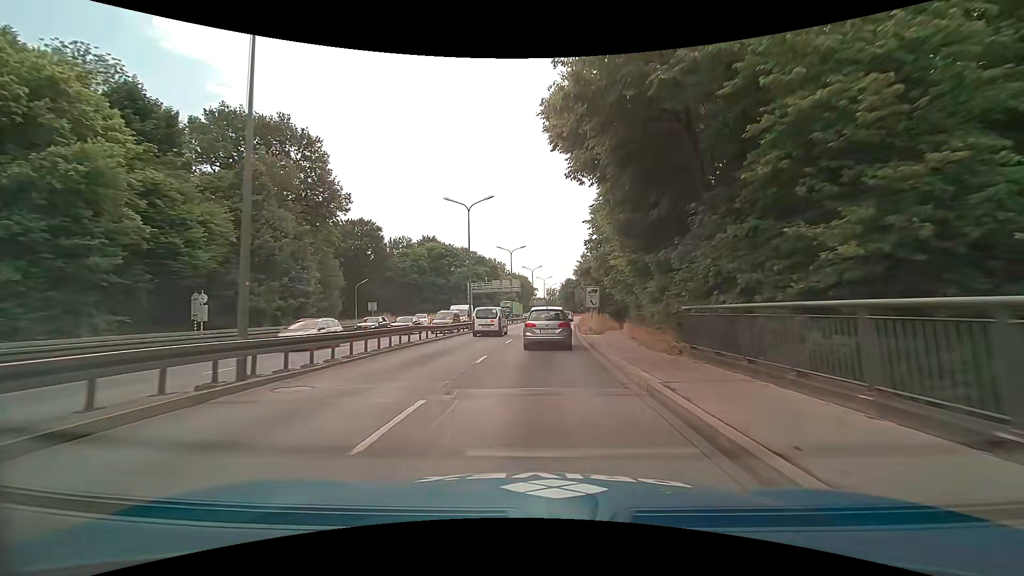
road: trunk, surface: asphalt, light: Day
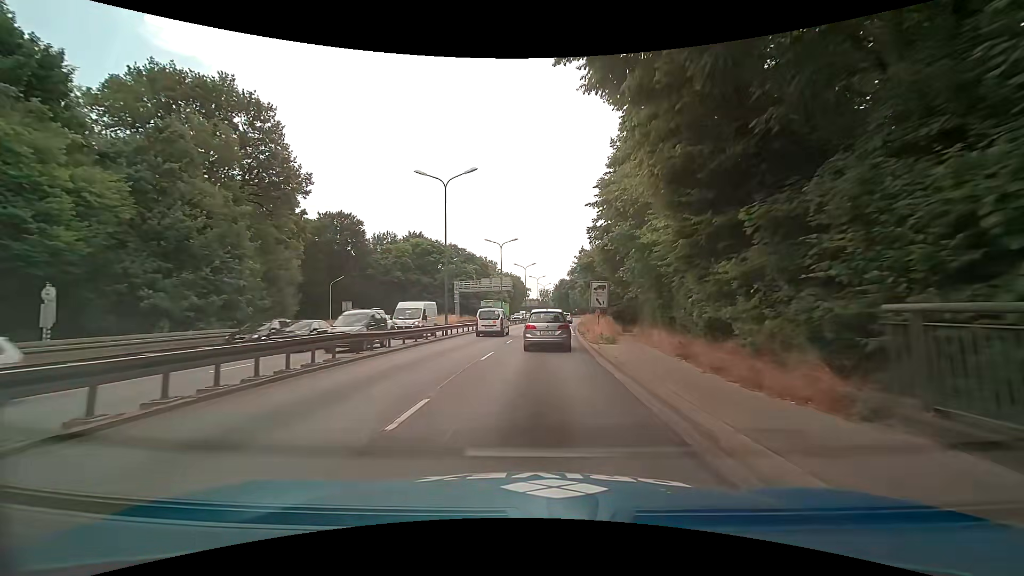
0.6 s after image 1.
(+0.1, +7.8) m; +1°
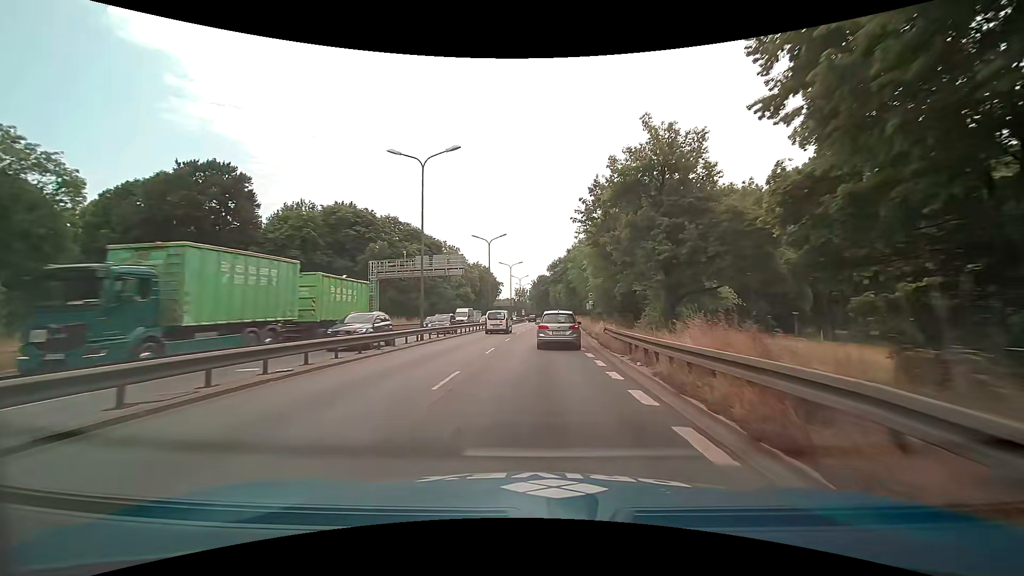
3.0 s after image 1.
(+0.9, +33.4) m; +2°
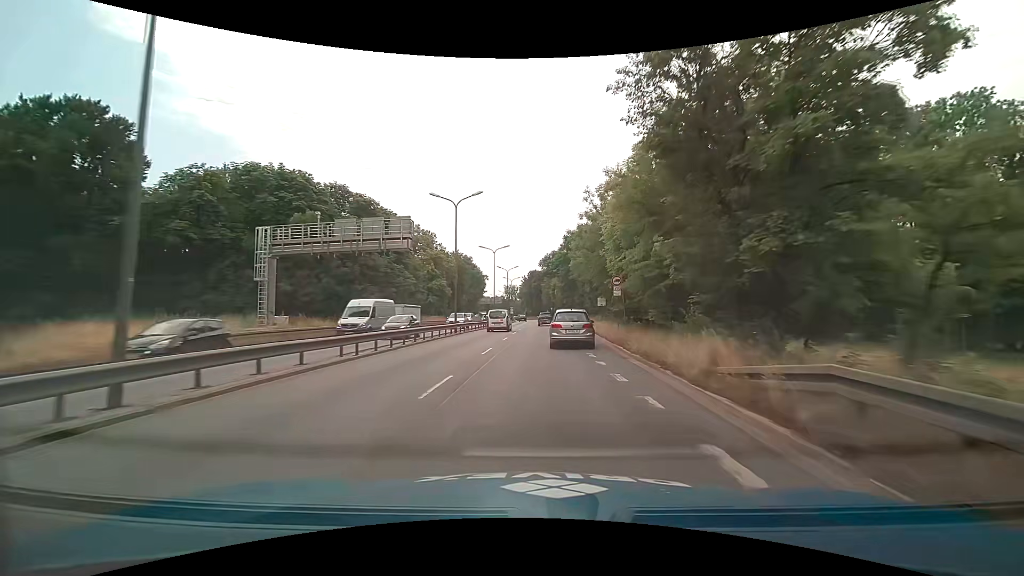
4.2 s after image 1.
(+0.2, +19.1) m; +1°
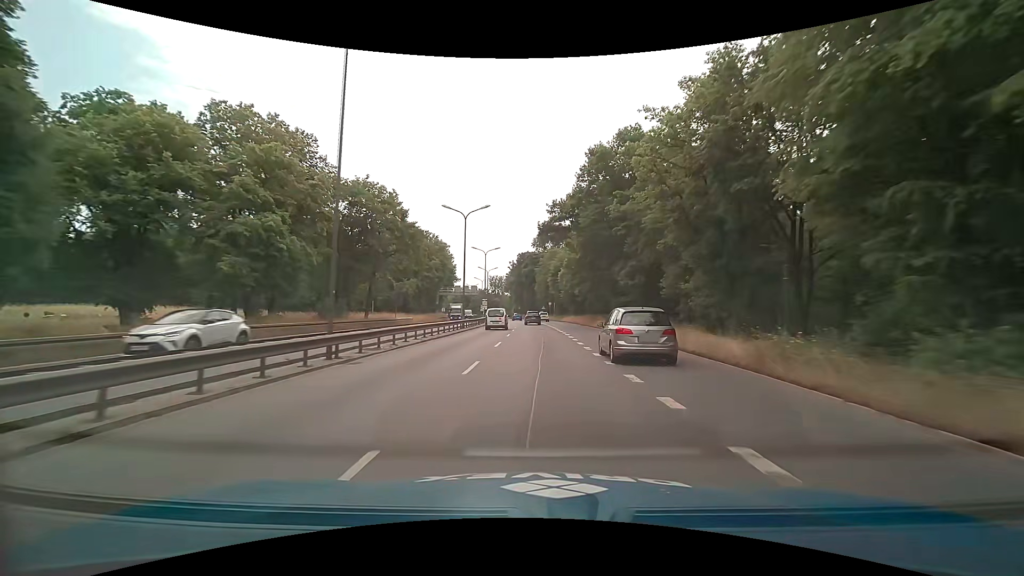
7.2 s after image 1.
(+0.7, +51.3) m; +1°
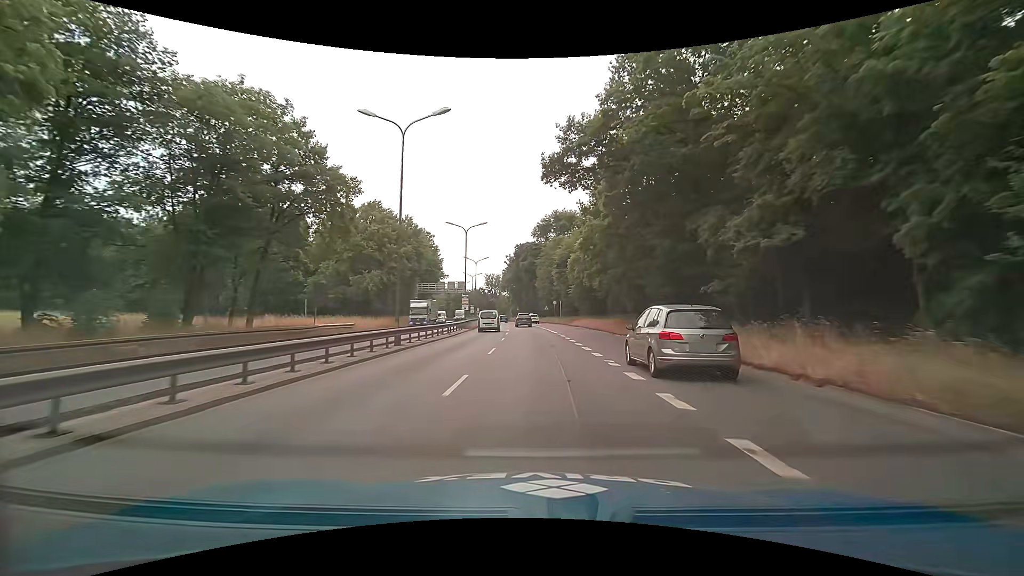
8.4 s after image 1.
(0.0, +20.8) m; 0°
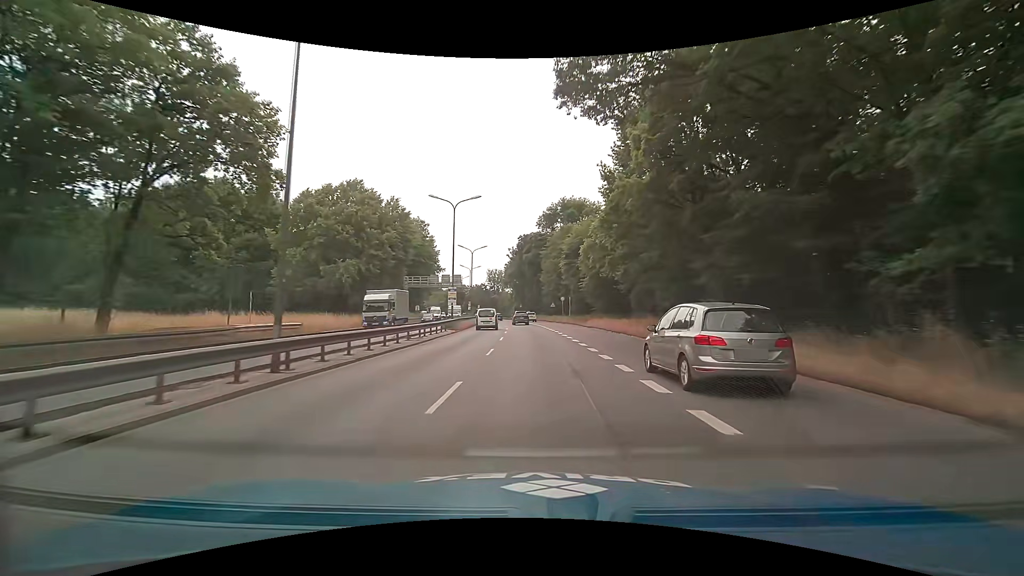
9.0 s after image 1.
(0.0, +10.5) m; 0°
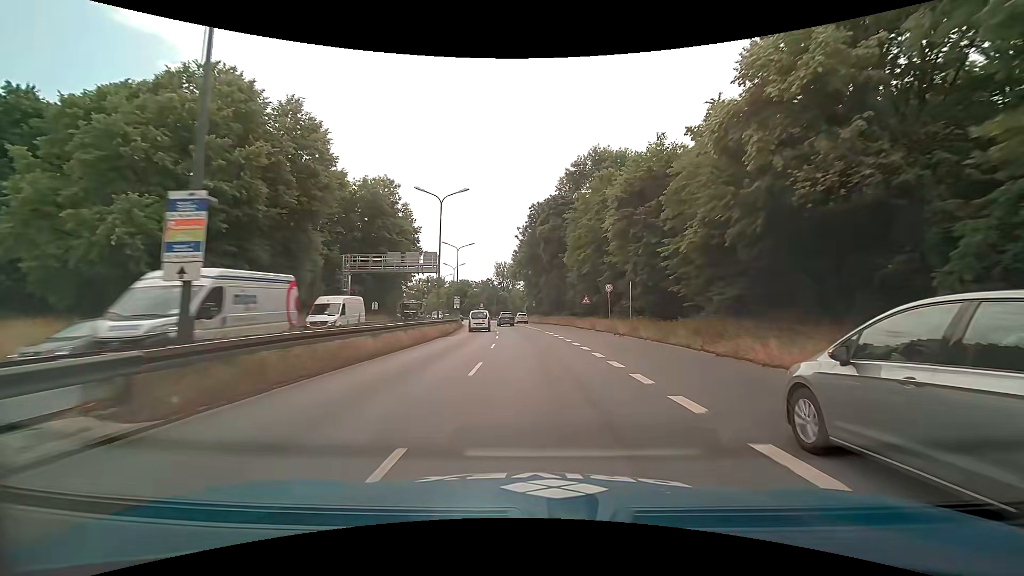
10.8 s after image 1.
(-0.5, +31.8) m; -1°
(0, +10) (0, +20) (-1, +30) (-1, +40) (-2, +50) (-3, +60) (-5, +70) (-6, +80) (-8, +89) (-10, +99) m
